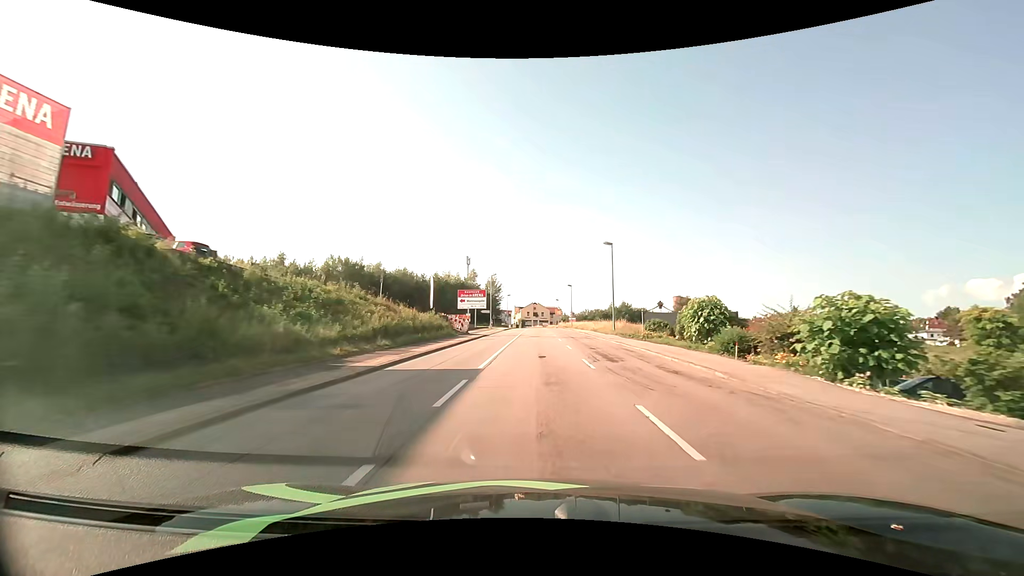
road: tertiary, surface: asphalt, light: Day
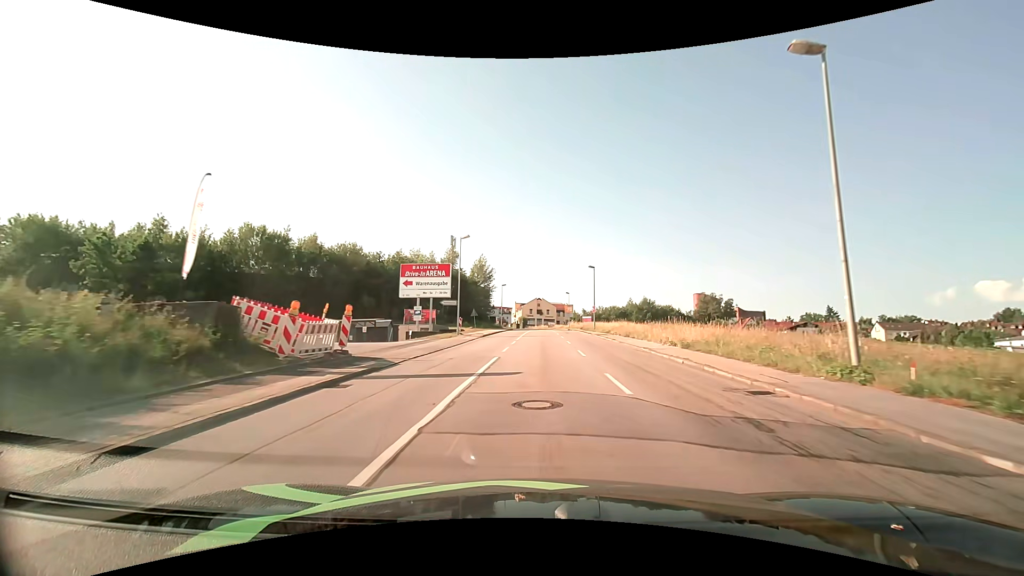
(-0.2, +31.8) m; -1°
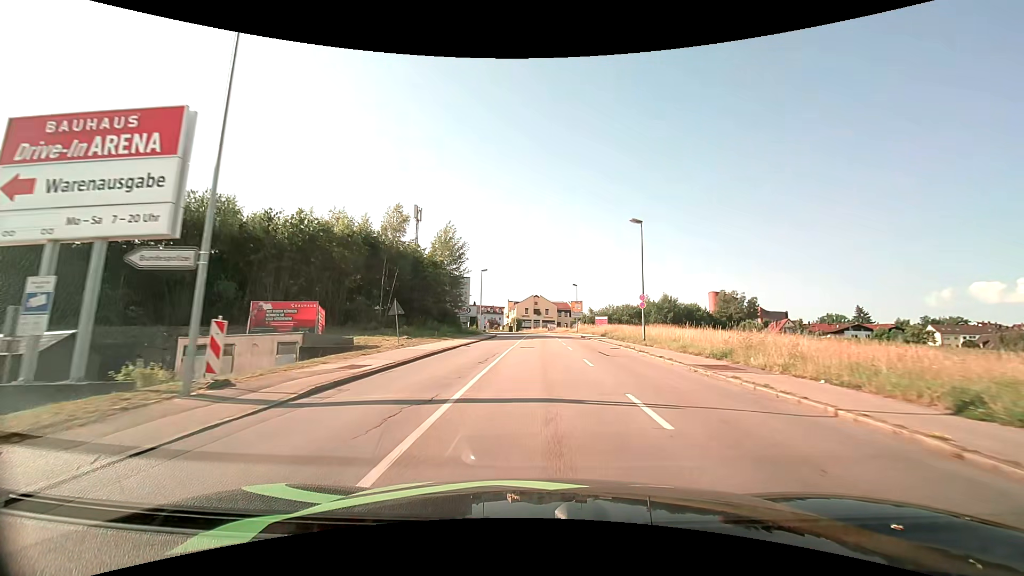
(+0.2, +29.8) m; 0°
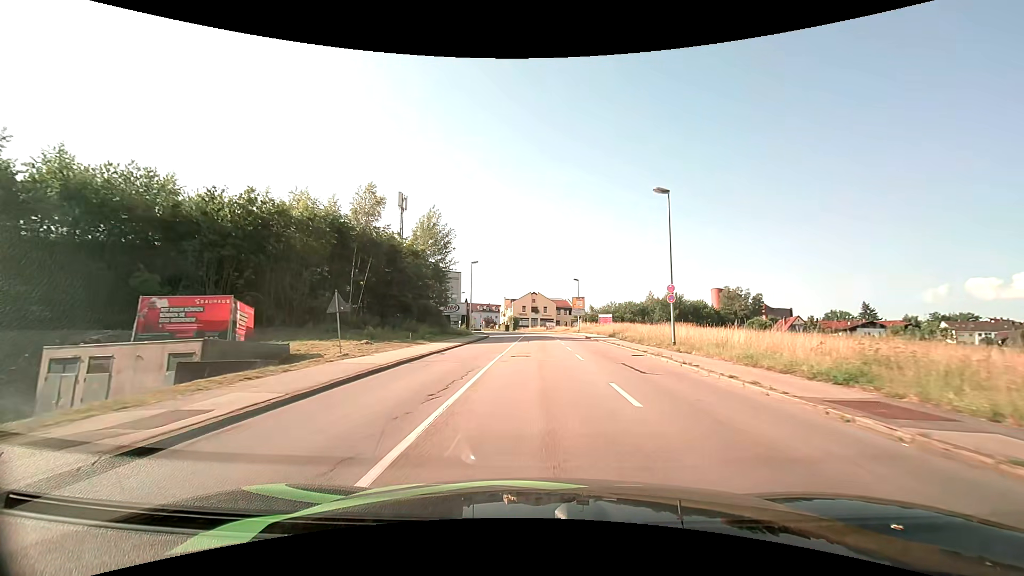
(0.0, +7.3) m; 0°
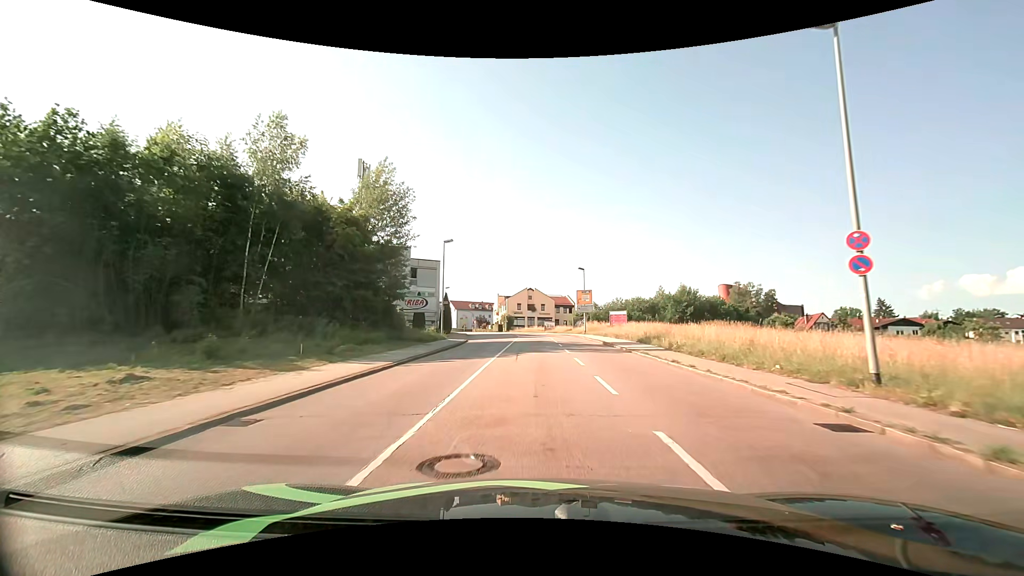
(0.0, +14.5) m; 0°
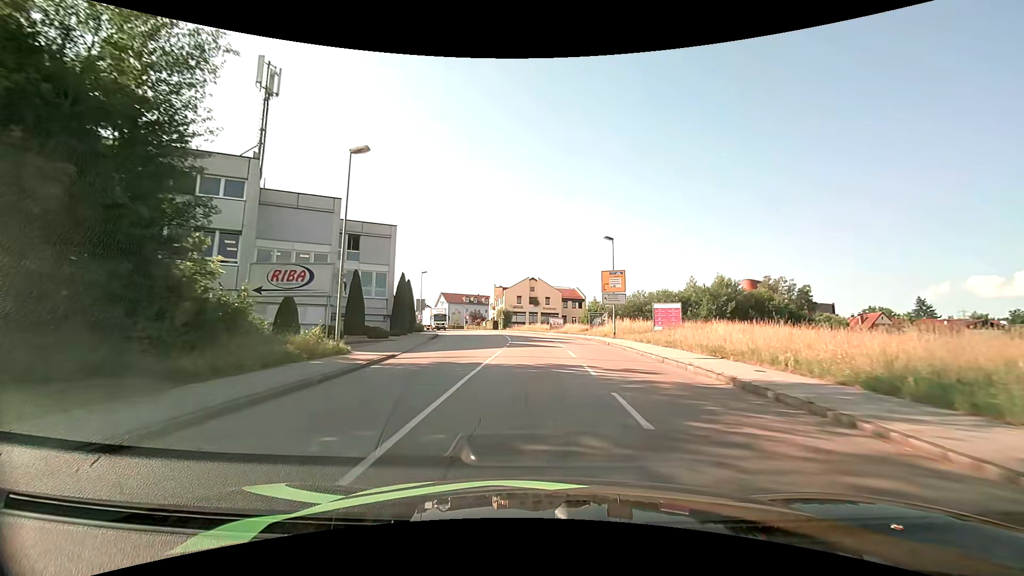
(0.0, +21.2) m; 0°
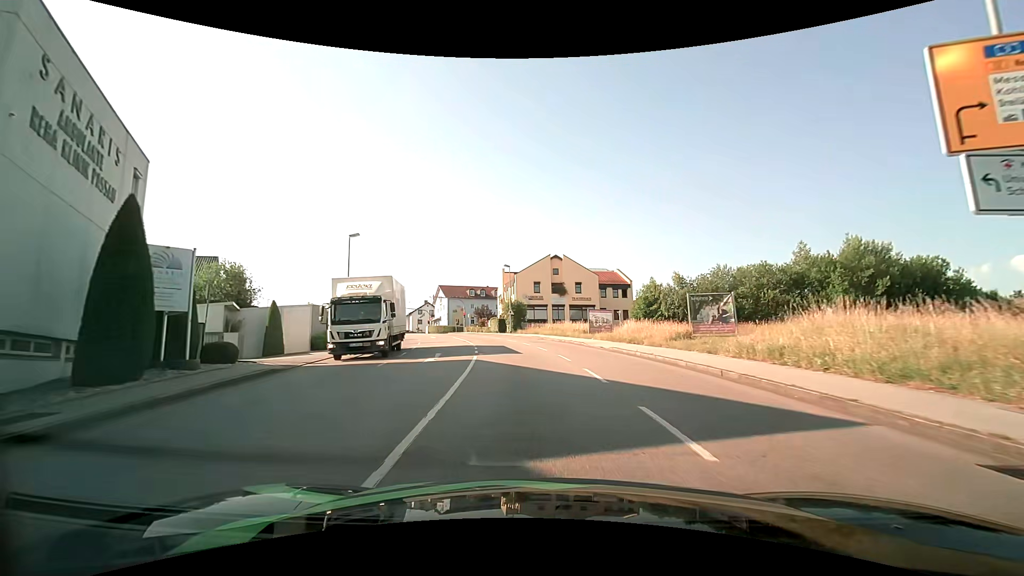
(-0.4, +32.6) m; -3°
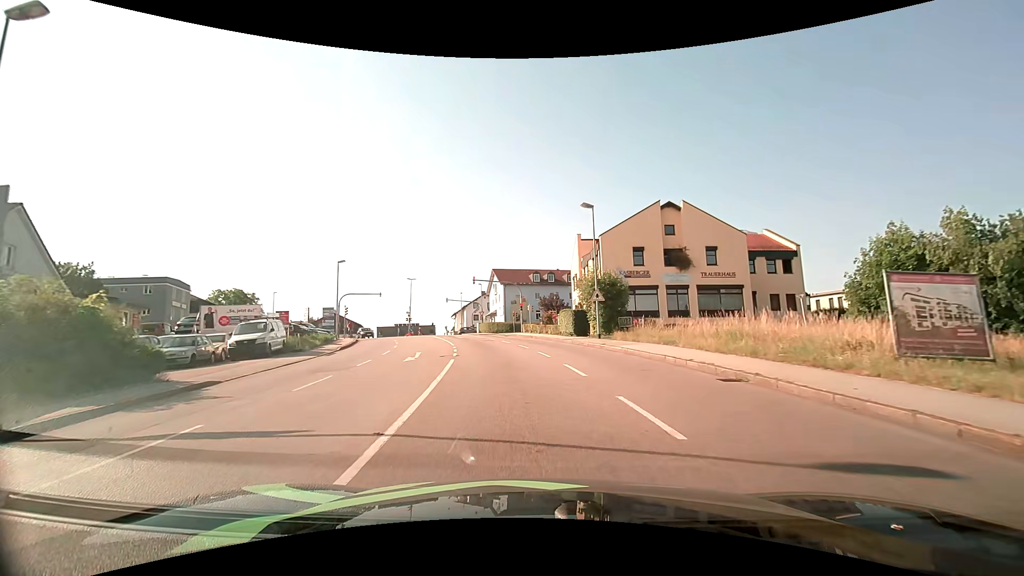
(-2.1, +29.1) m; -8°
(0, +10) (-2, +20) (-3, +30) (-6, +39) (-9, +49) (-12, +59) (-14, +68) (-18, +78) (-20, +87) (-25, +96) m
